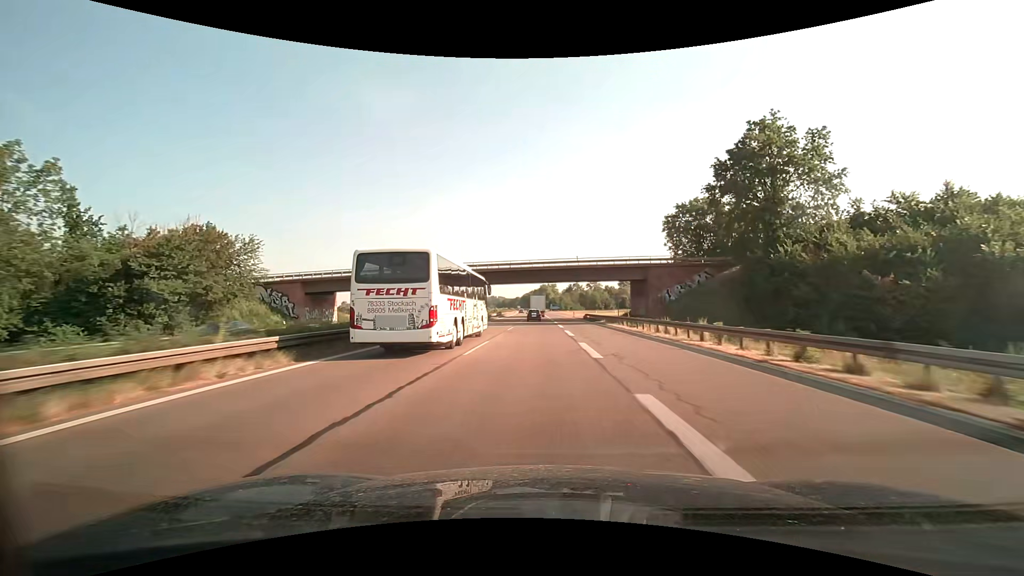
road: motorway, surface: asphalt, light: Day
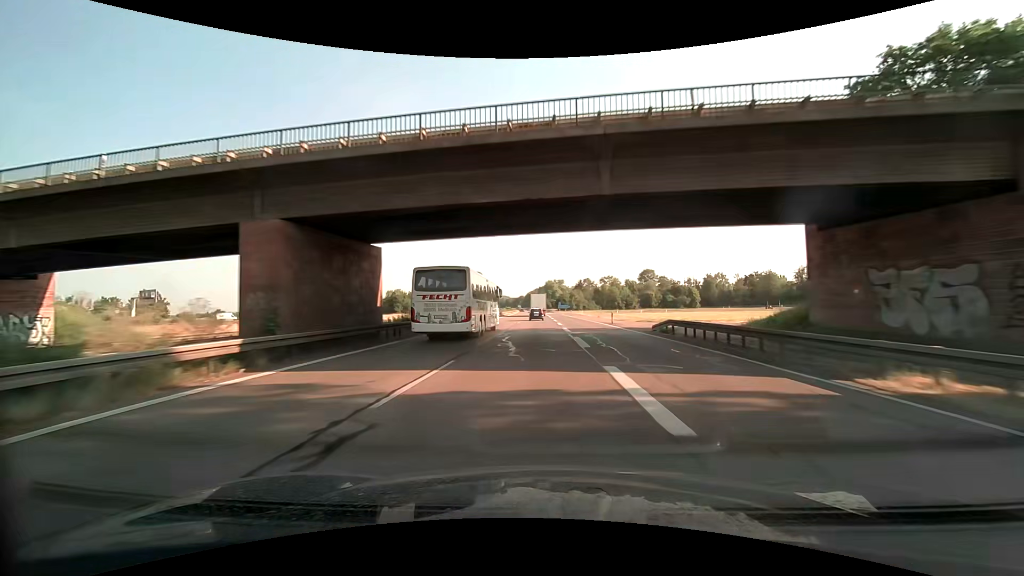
(-0.2, +44.2) m; -1°
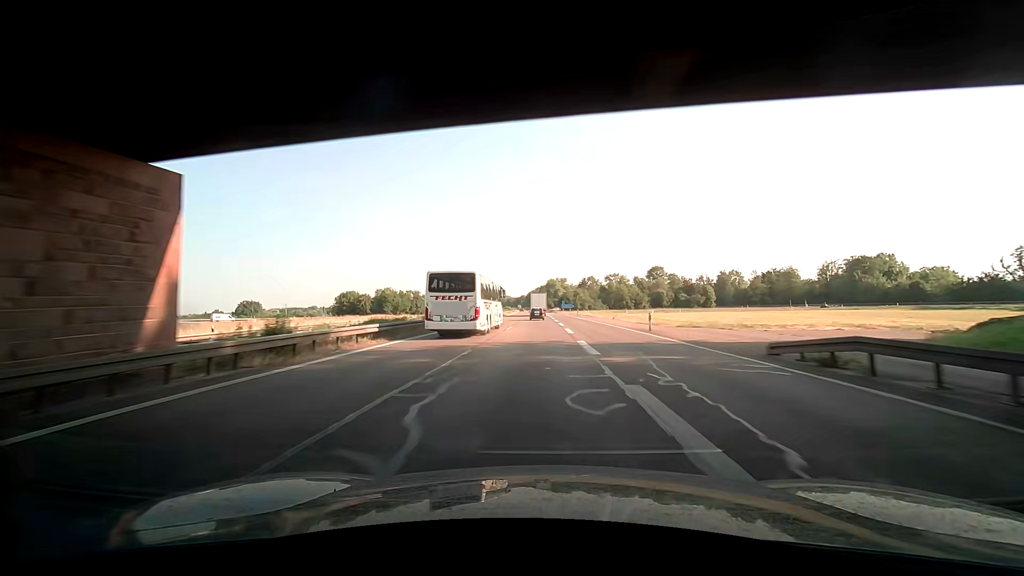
(0.0, +14.7) m; 0°
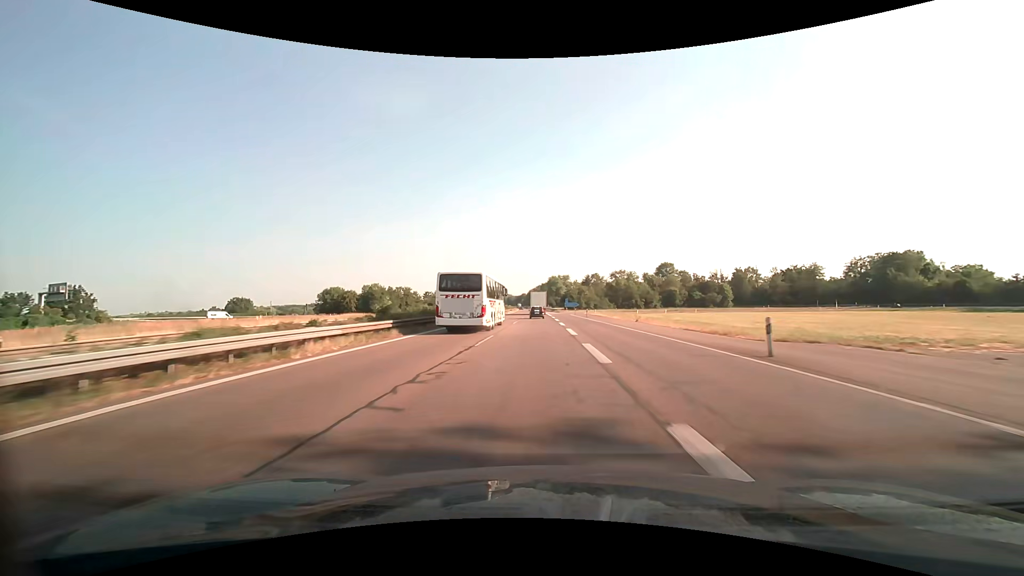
(0.0, +14.7) m; -1°
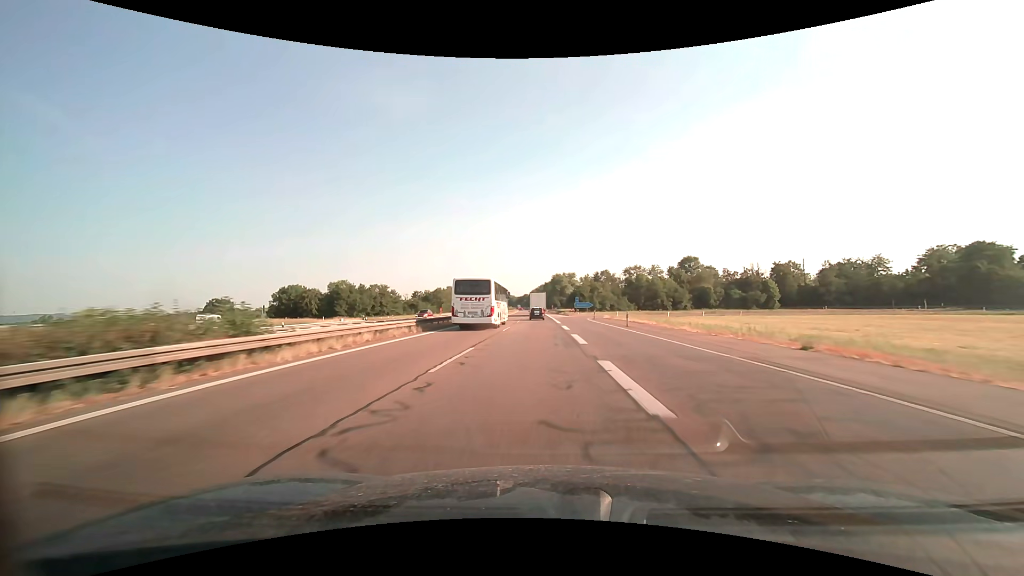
(+0.3, +29.1) m; 0°
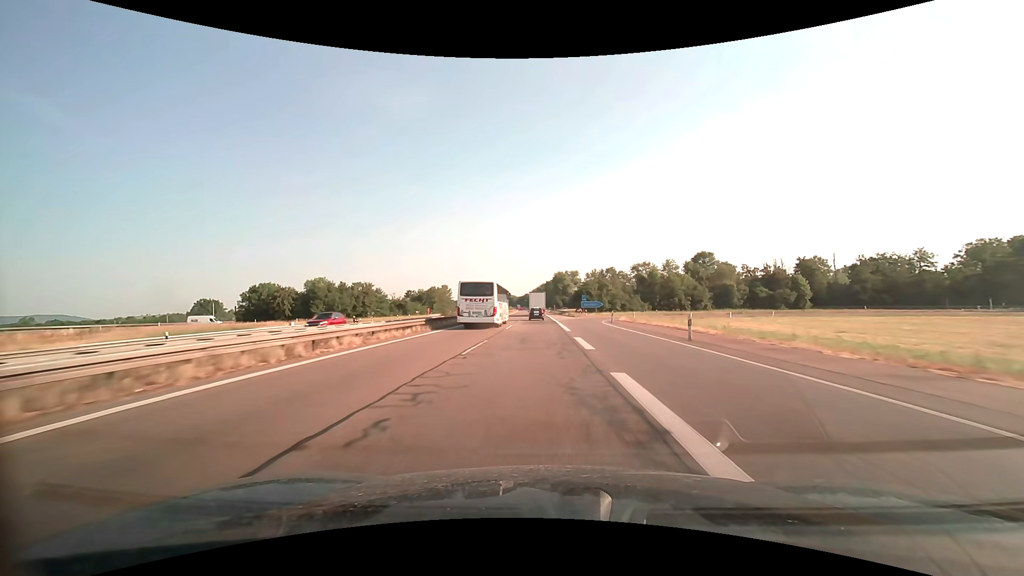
(0.0, +14.4) m; 0°
